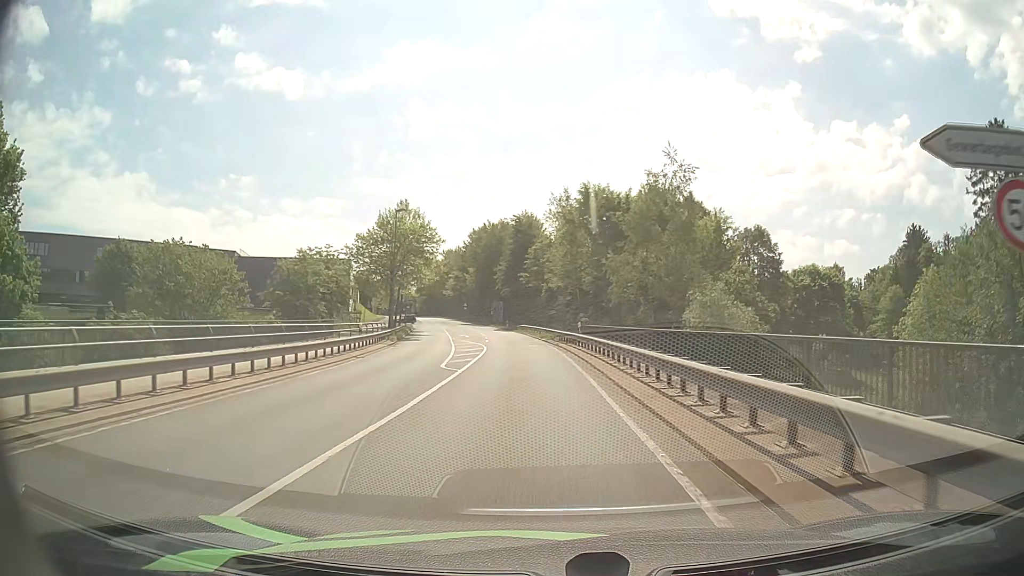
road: secondary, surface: asphalt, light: Day
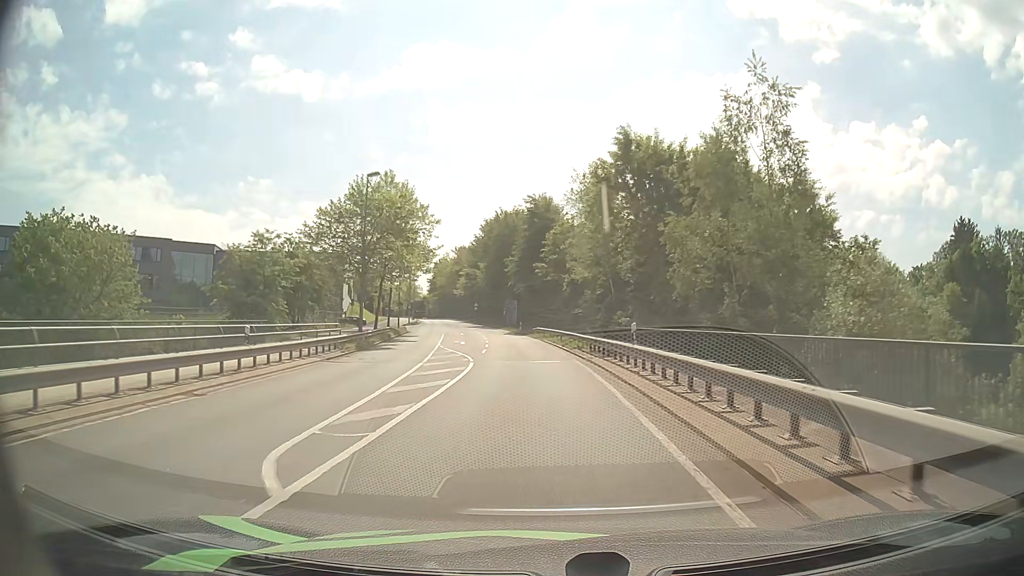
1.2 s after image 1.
(-0.2, +14.3) m; -2°
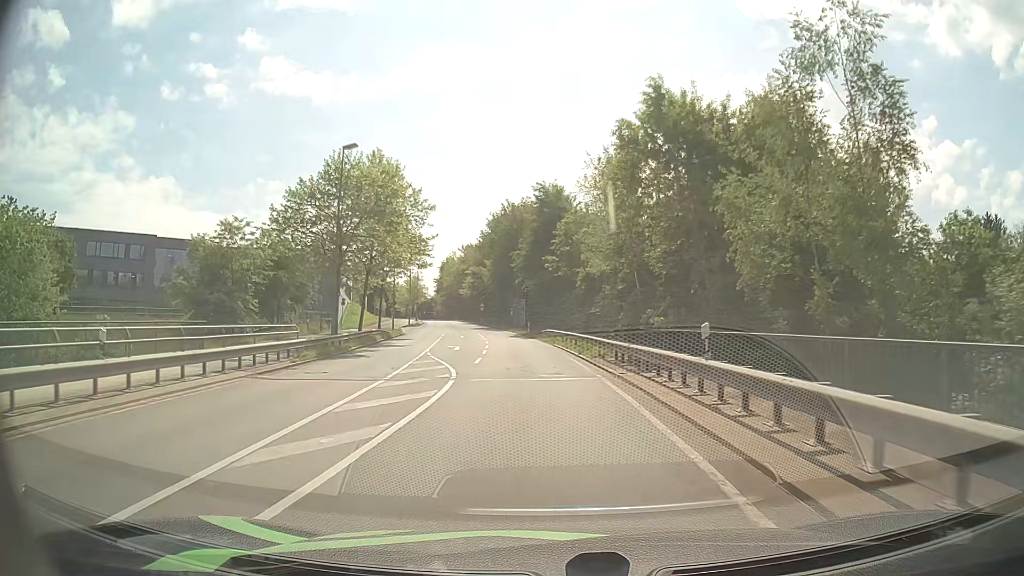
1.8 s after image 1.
(0.0, +7.1) m; -1°
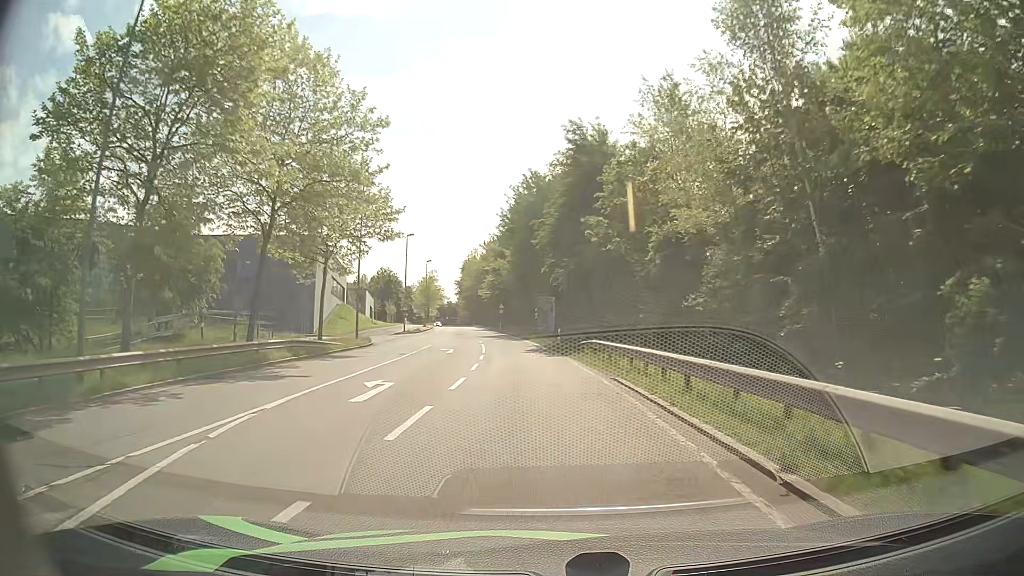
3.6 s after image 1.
(-0.4, +21.0) m; -2°
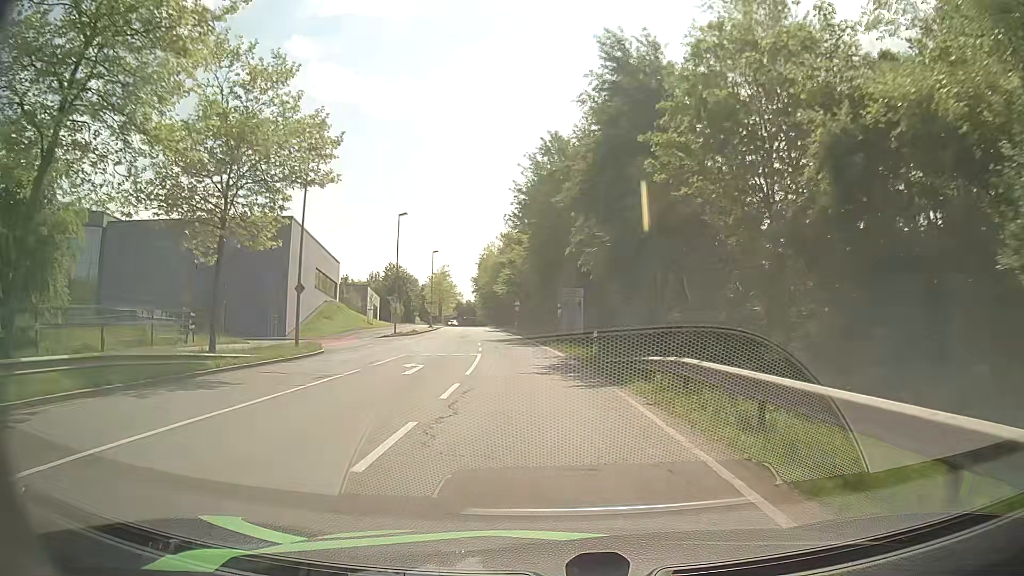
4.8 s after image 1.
(-0.3, +13.9) m; -2°
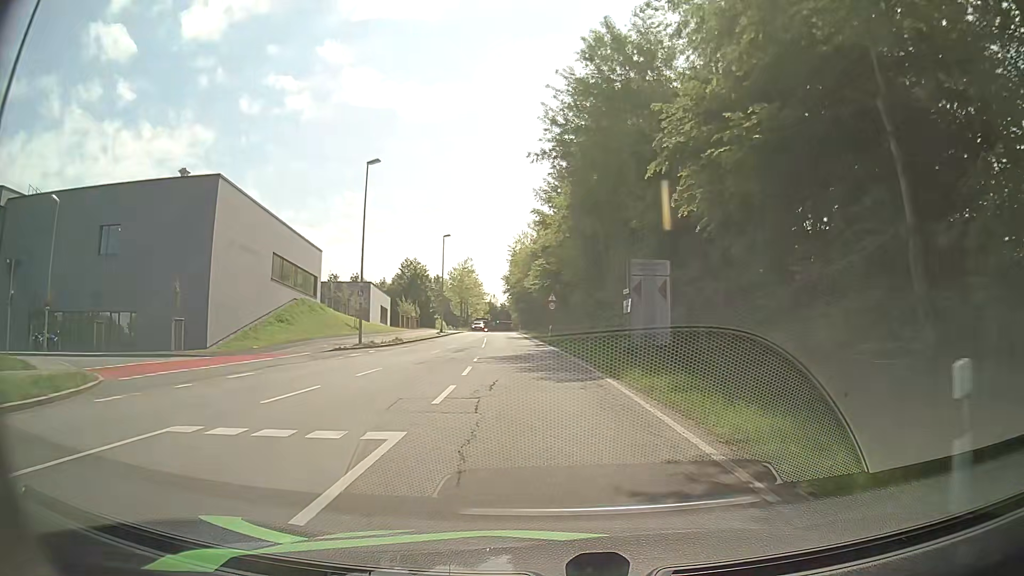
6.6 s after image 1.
(-0.6, +20.8) m; -3°
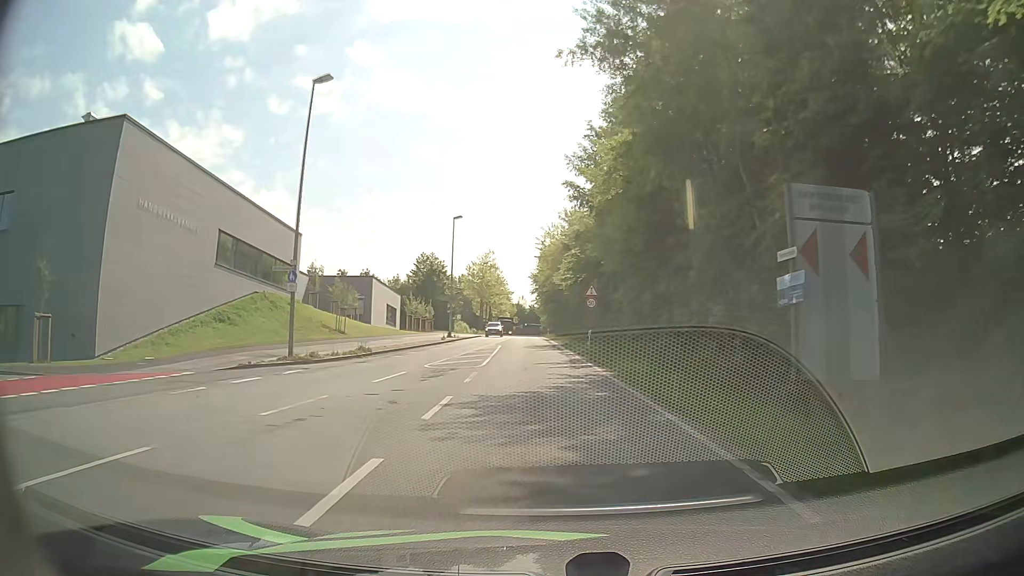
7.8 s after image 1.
(-0.4, +14.0) m; -2°
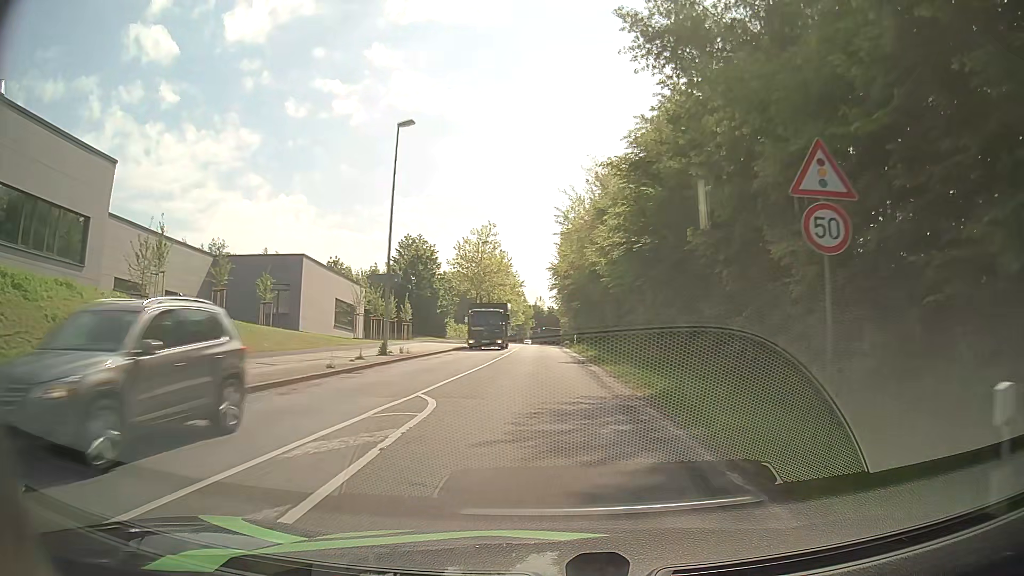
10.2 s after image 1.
(-1.0, +28.7) m; -2°
